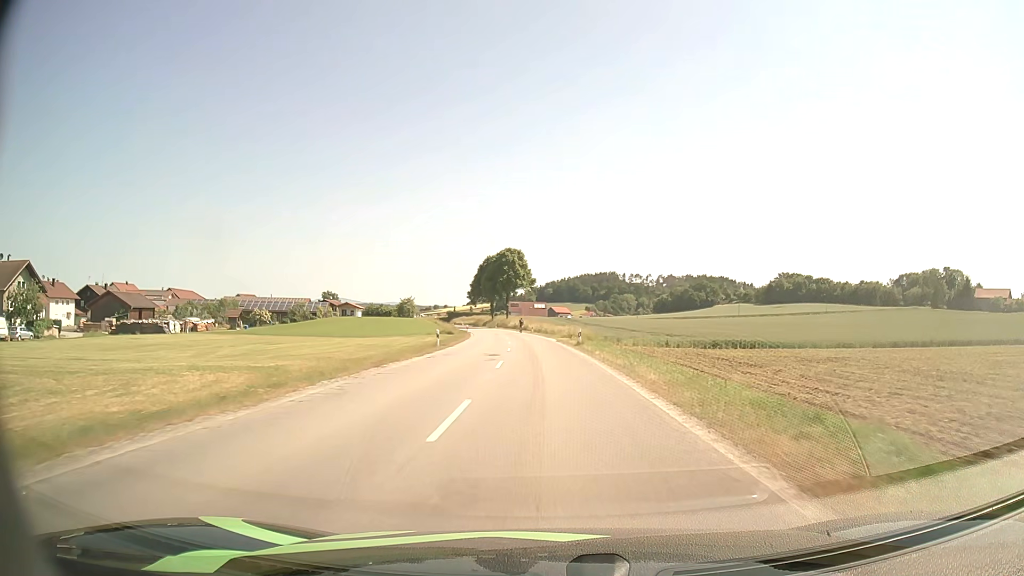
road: secondary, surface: asphalt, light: Day
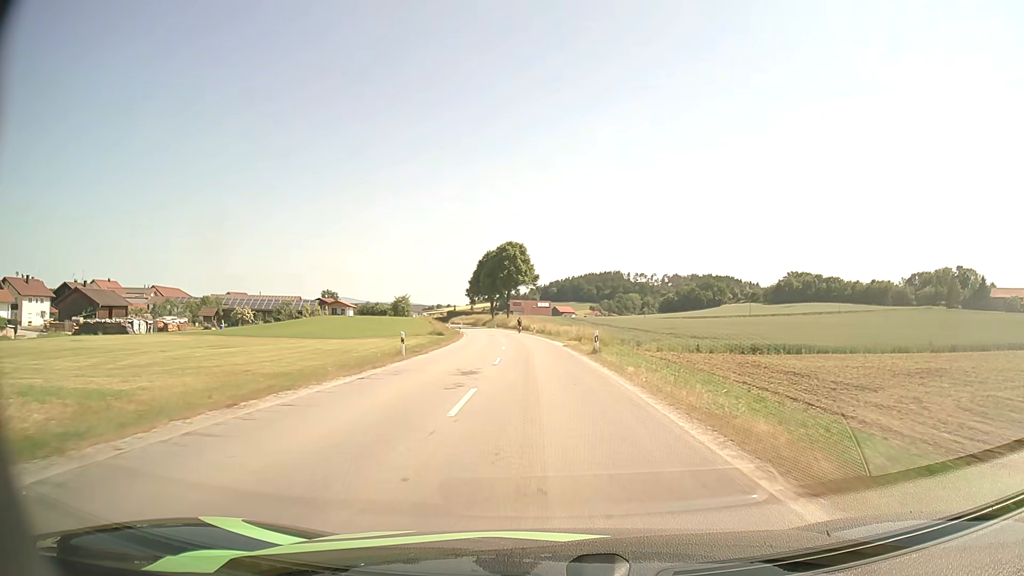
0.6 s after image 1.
(0.0, +9.9) m; 0°
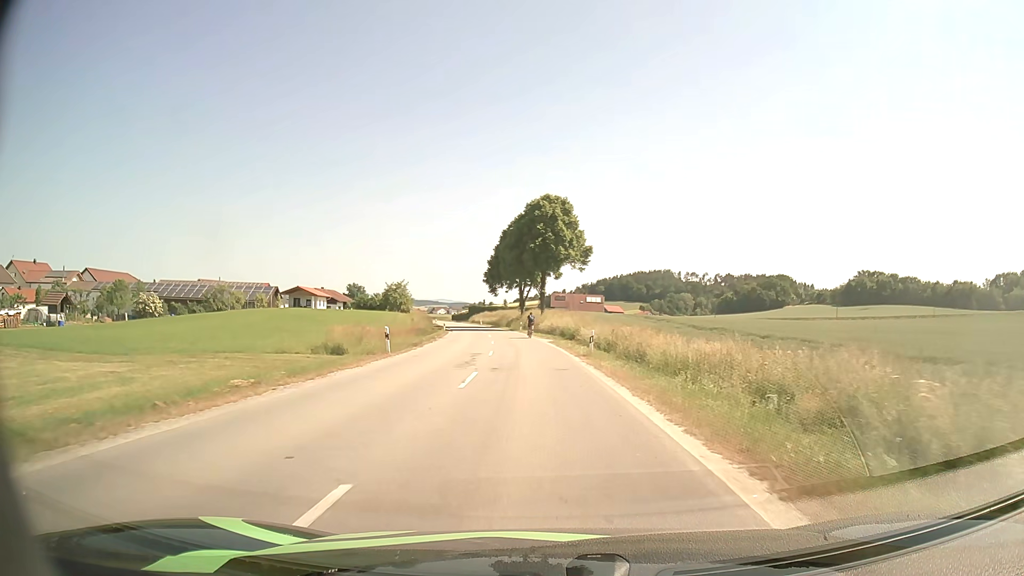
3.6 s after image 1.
(-1.2, +43.7) m; -4°
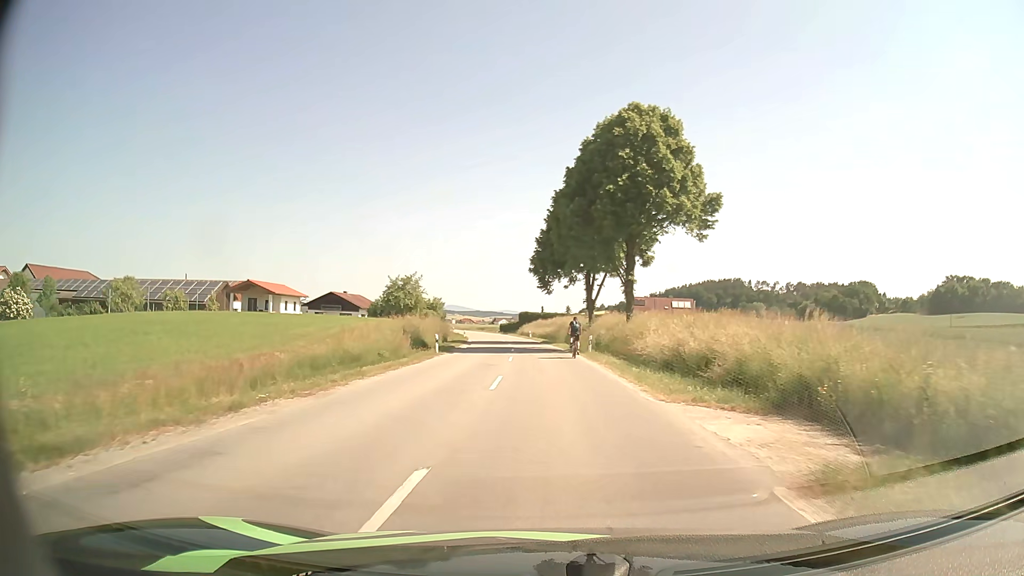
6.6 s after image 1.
(-1.3, +34.9) m; -5°
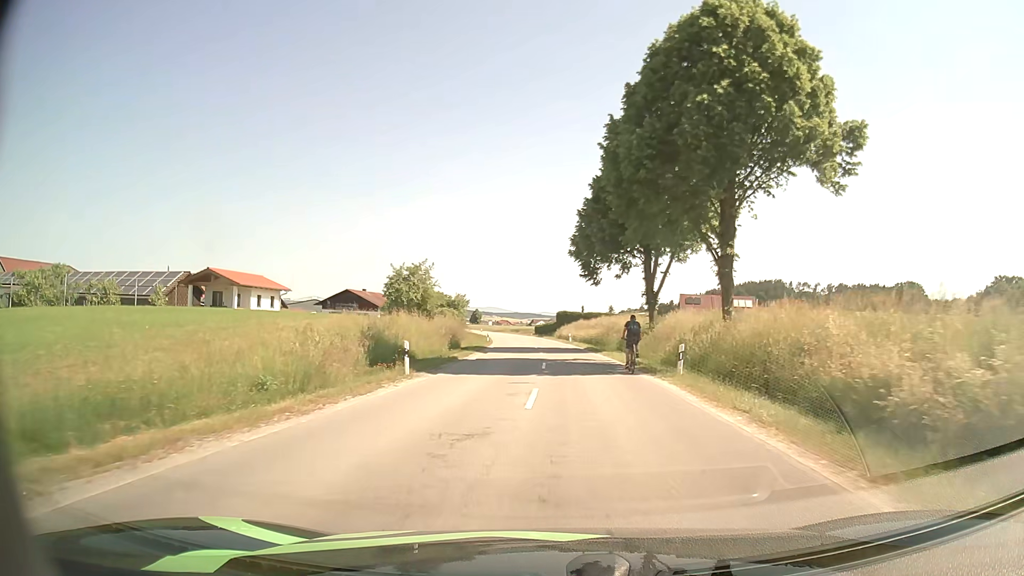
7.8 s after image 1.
(-0.5, +15.6) m; -3°
